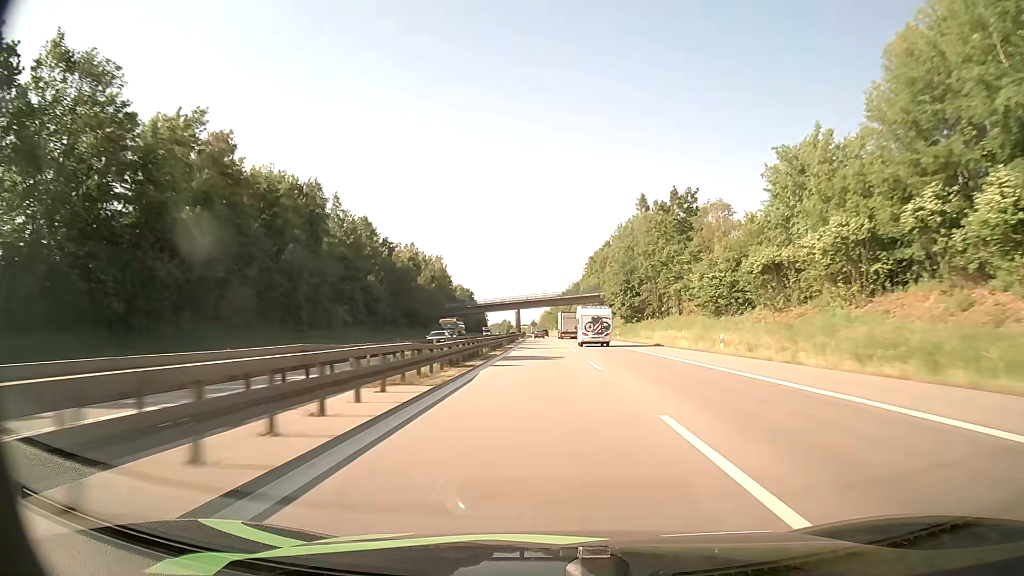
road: motorway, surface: asphalt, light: Day
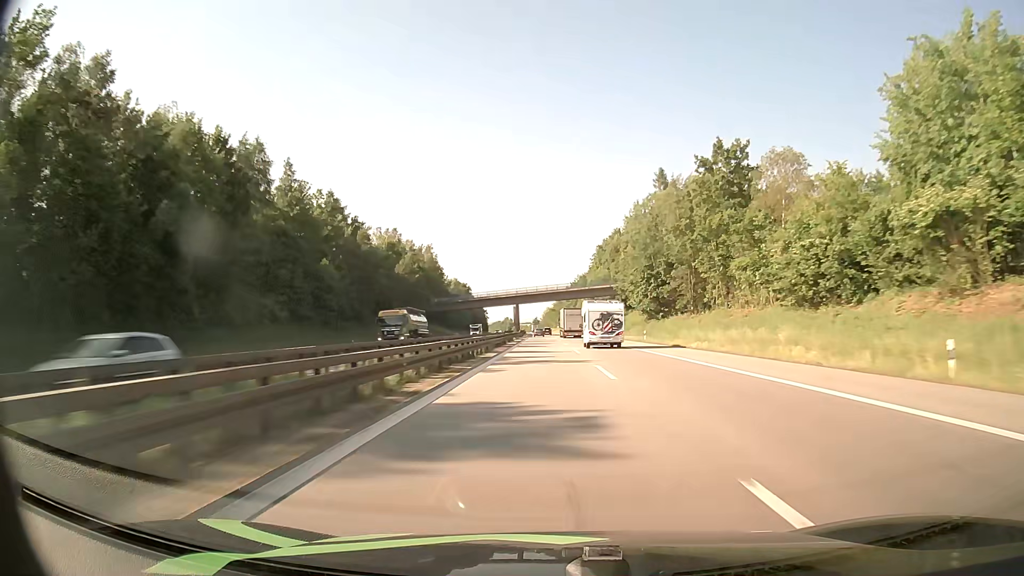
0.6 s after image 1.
(0.0, +22.4) m; 0°
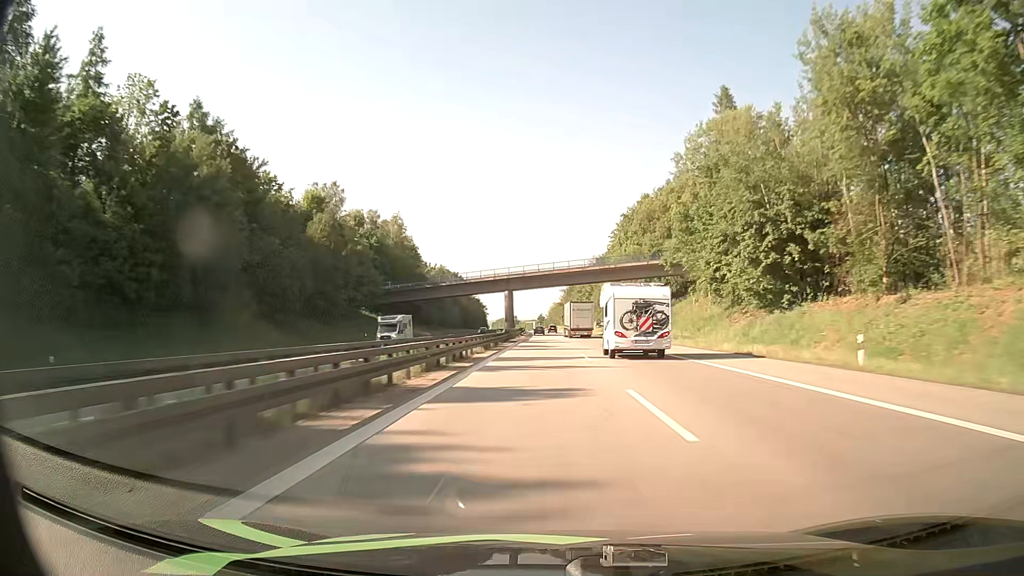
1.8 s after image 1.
(-0.1, +45.1) m; 0°
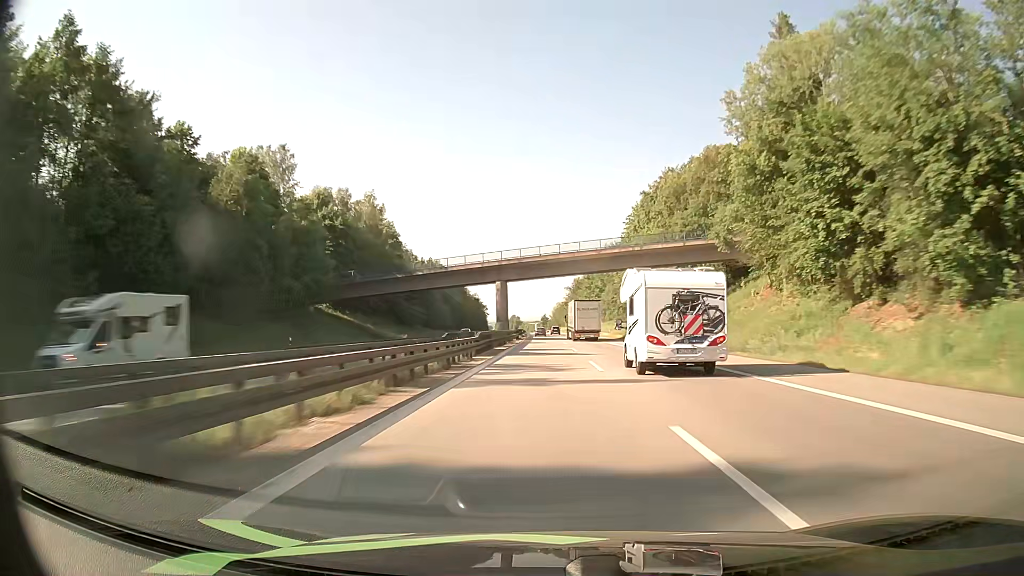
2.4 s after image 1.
(-0.1, +22.7) m; 0°
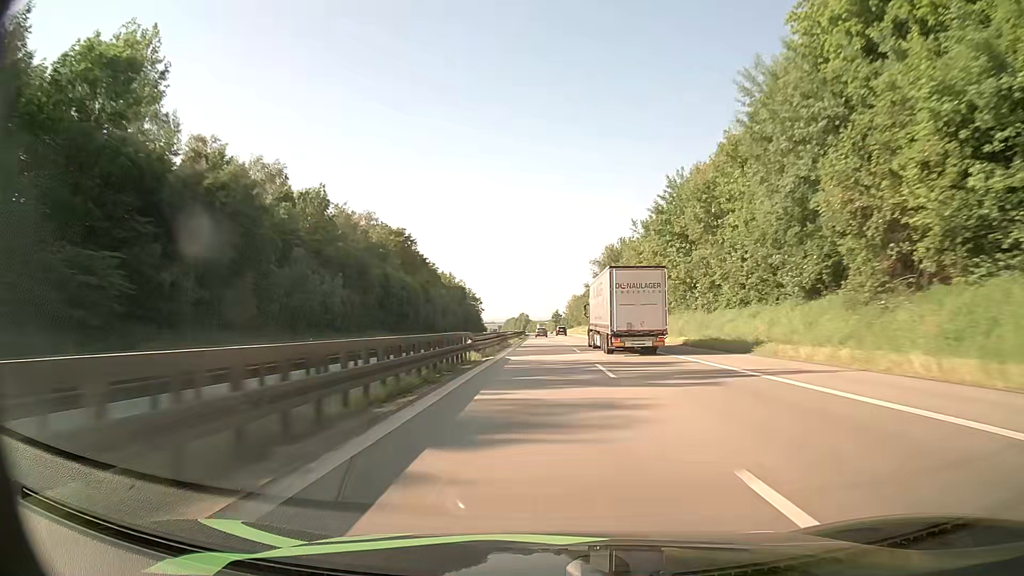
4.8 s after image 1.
(-1.0, +91.4) m; -1°
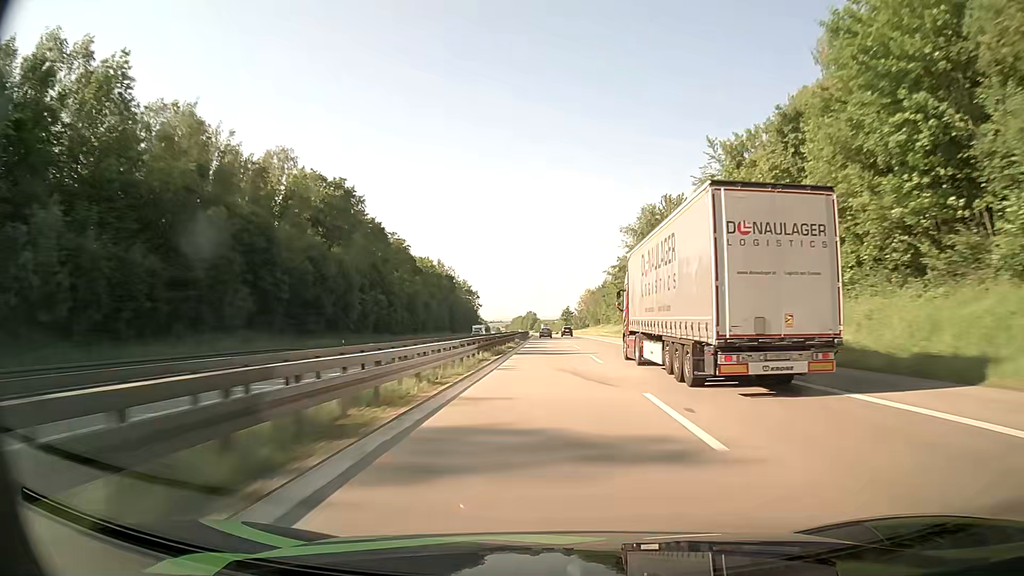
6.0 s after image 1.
(-0.4, +45.9) m; -1°
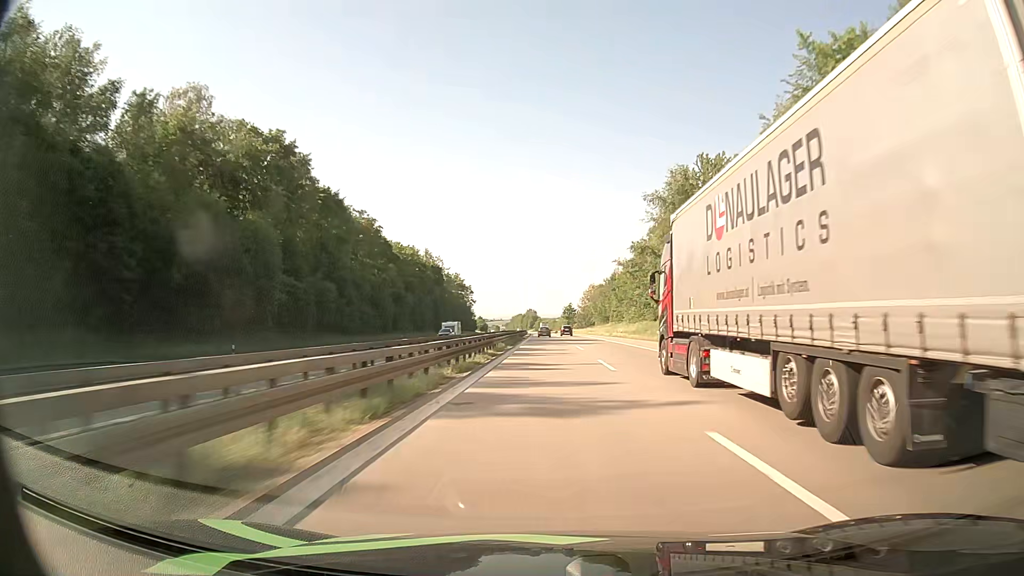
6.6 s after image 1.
(0.0, +23.0) m; 0°
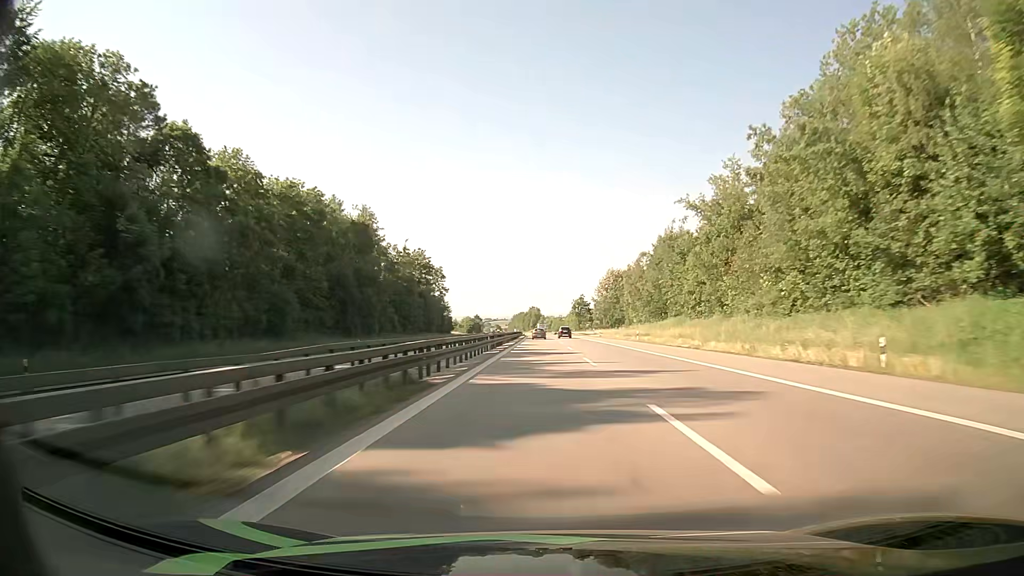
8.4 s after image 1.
(0.0, +69.0) m; 0°
(0, +10) (0, +20) (0, +30) (0, +40) (0, +50) (0, +60) (-1, +70) (-1, +80) (-1, +90) (-1, +100) m
